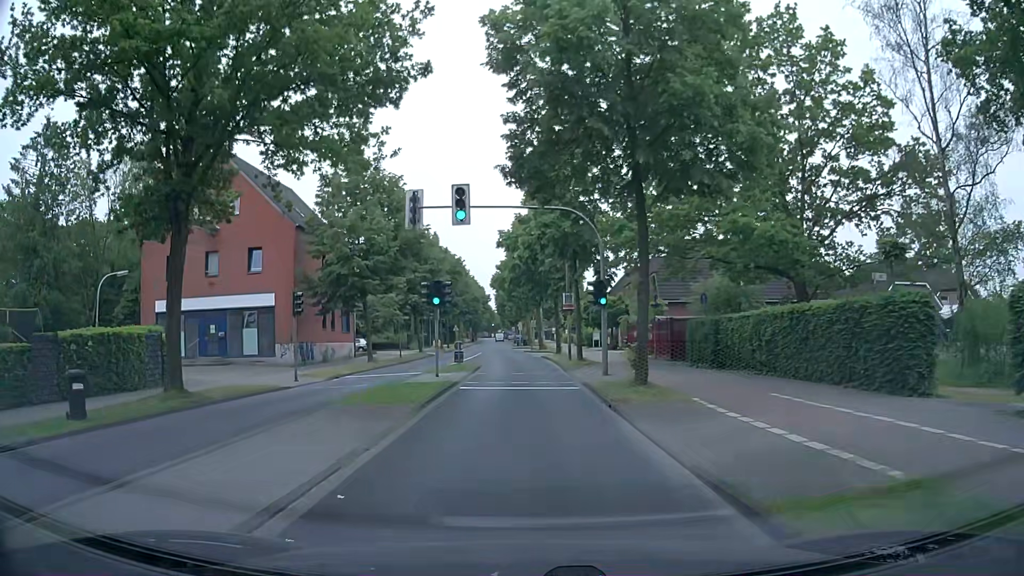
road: tertiary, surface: asphalt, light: Day
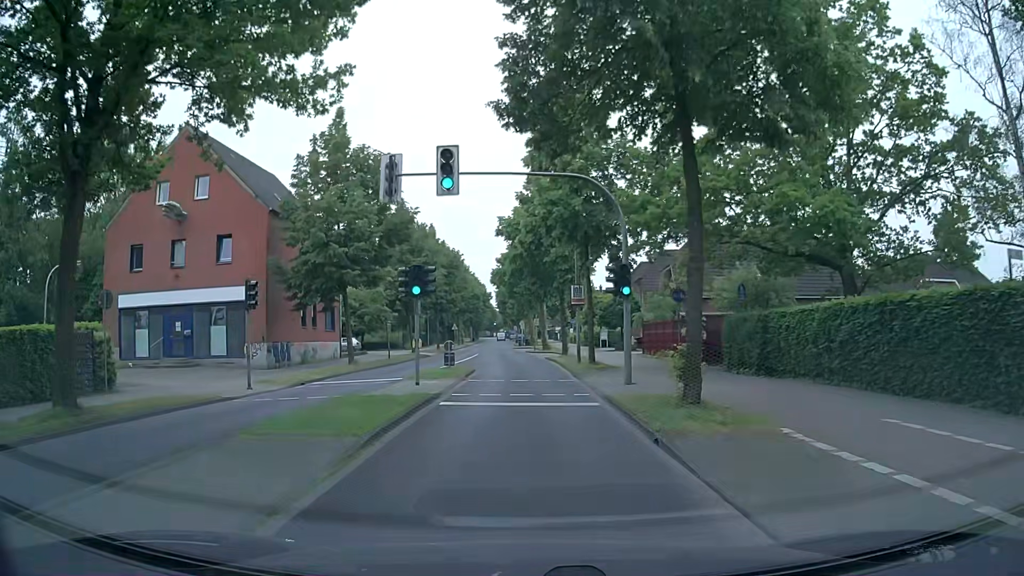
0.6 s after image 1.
(0.0, +4.6) m; 0°
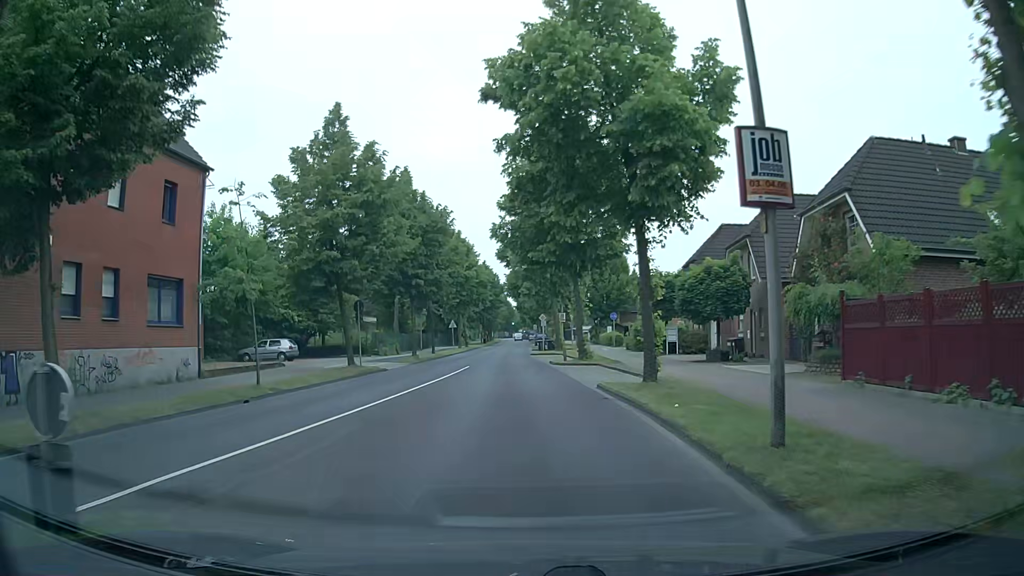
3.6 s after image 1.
(-0.3, +23.1) m; -2°
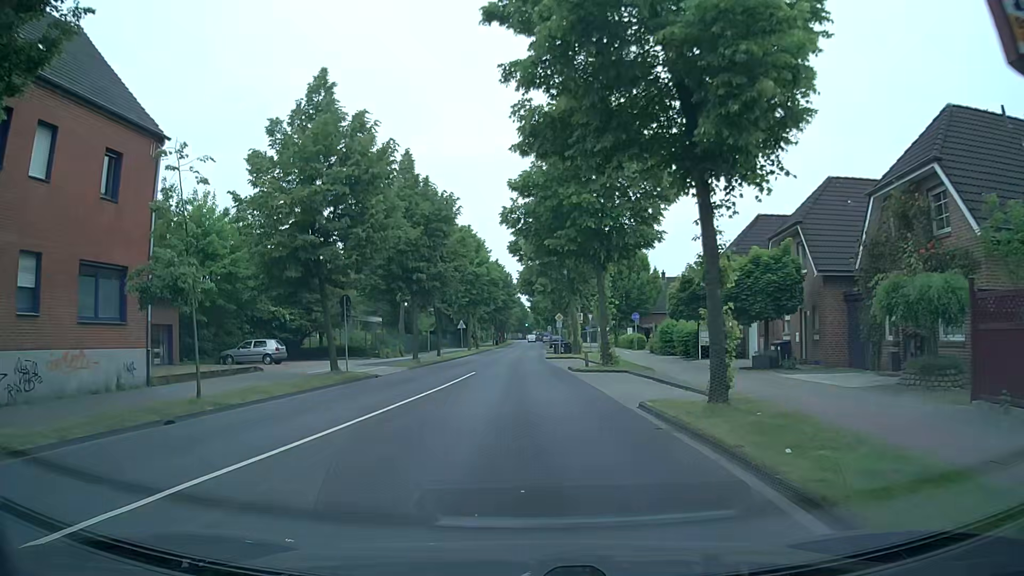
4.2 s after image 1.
(0.0, +4.6) m; -1°
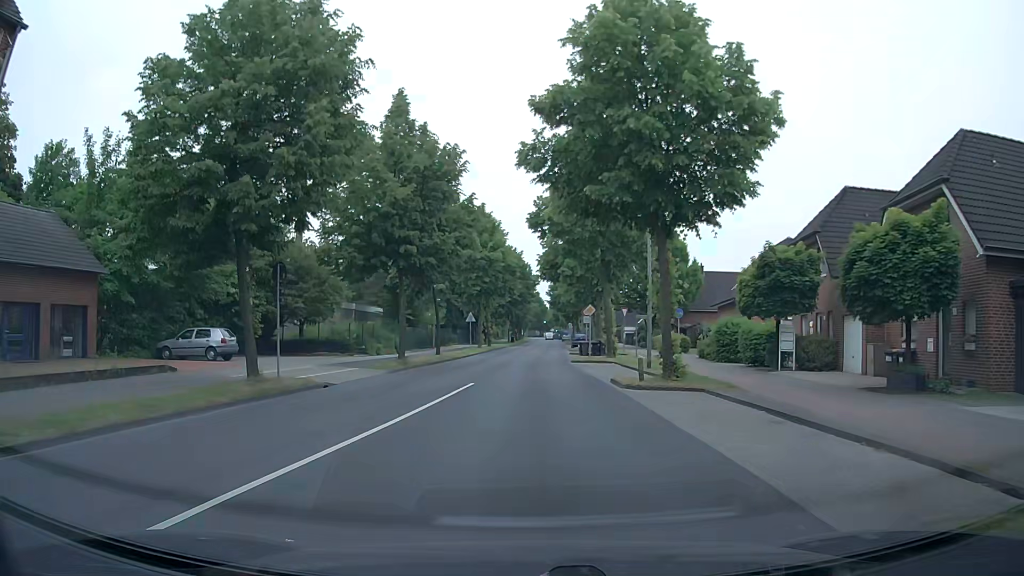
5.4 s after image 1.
(-0.1, +9.2) m; -1°
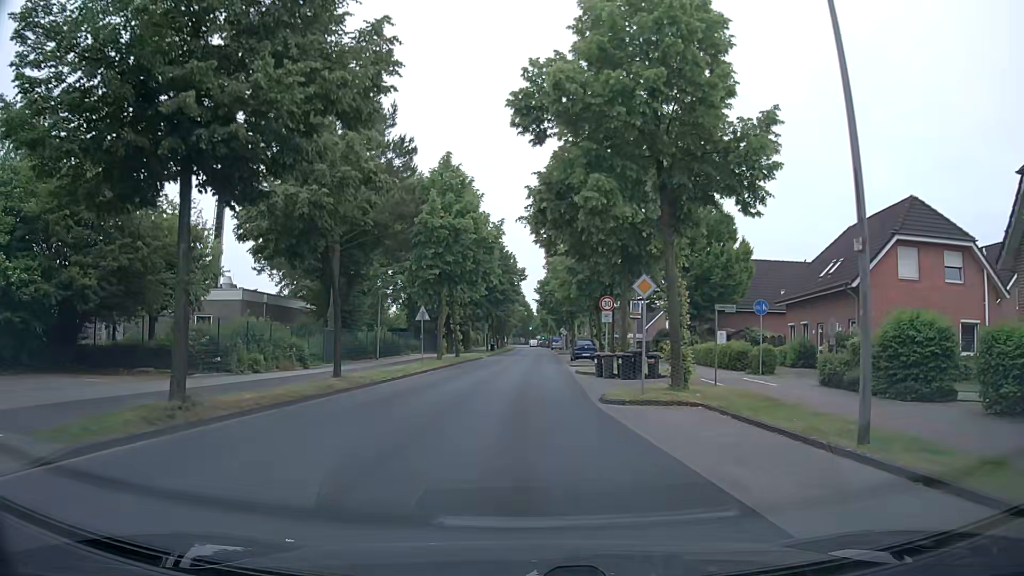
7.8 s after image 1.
(+0.1, +18.5) m; +1°
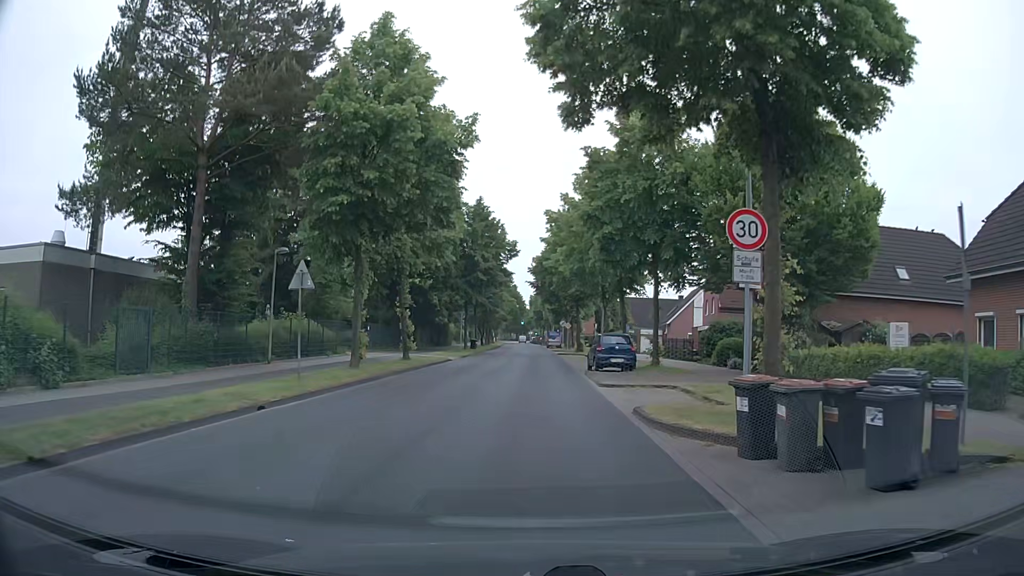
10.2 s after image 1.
(+0.1, +18.4) m; +1°
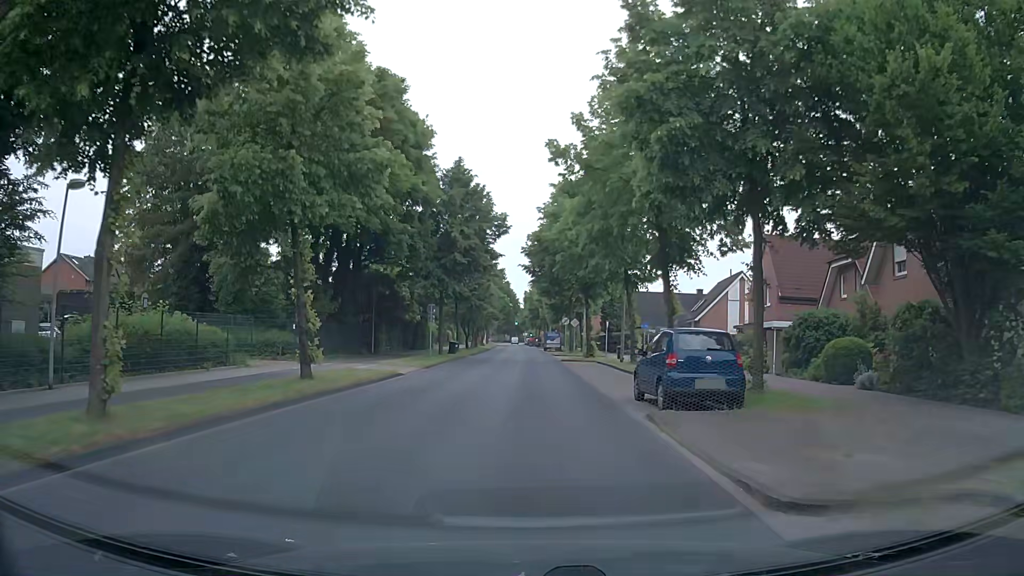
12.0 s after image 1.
(0.0, +13.9) m; 0°
(0, +10) (0, +20) (0, +30) (0, +40) (0, +50) (0, +60) (0, +70) (0, +80) (0, +90) (0, +100) m
